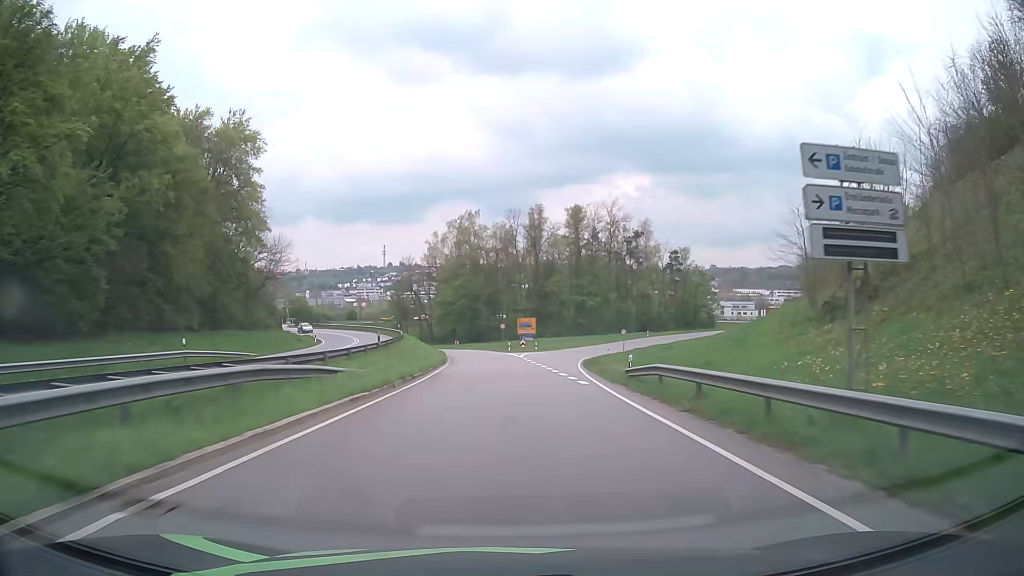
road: primary_link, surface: asphalt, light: Day
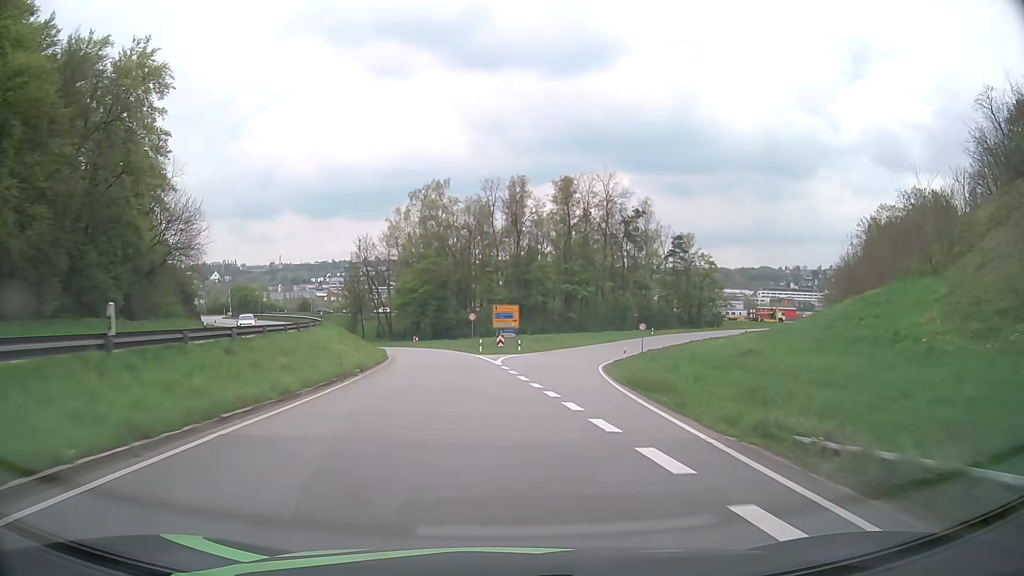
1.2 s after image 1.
(+0.3, +21.6) m; +2°
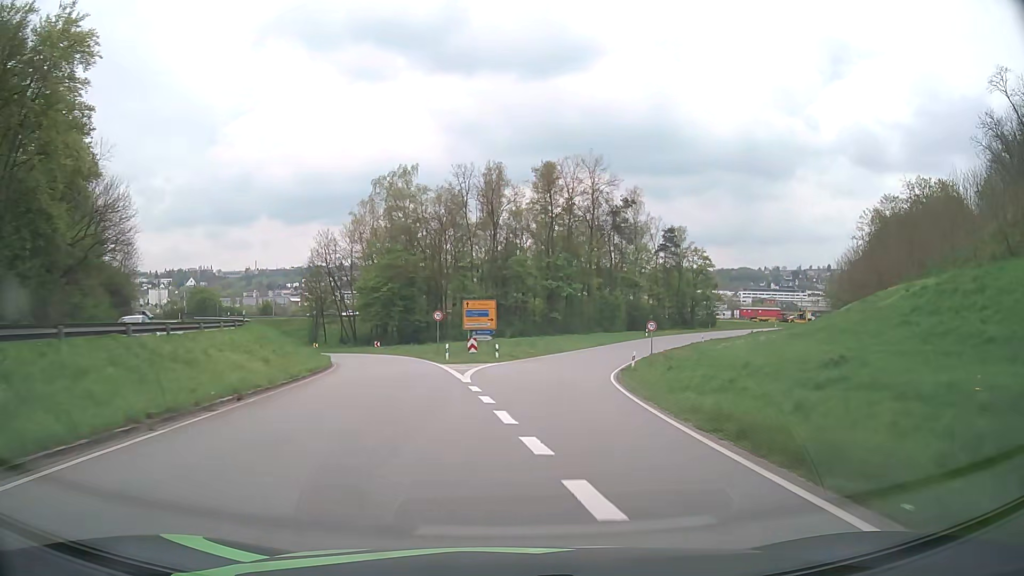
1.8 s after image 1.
(+0.2, +10.8) m; +2°
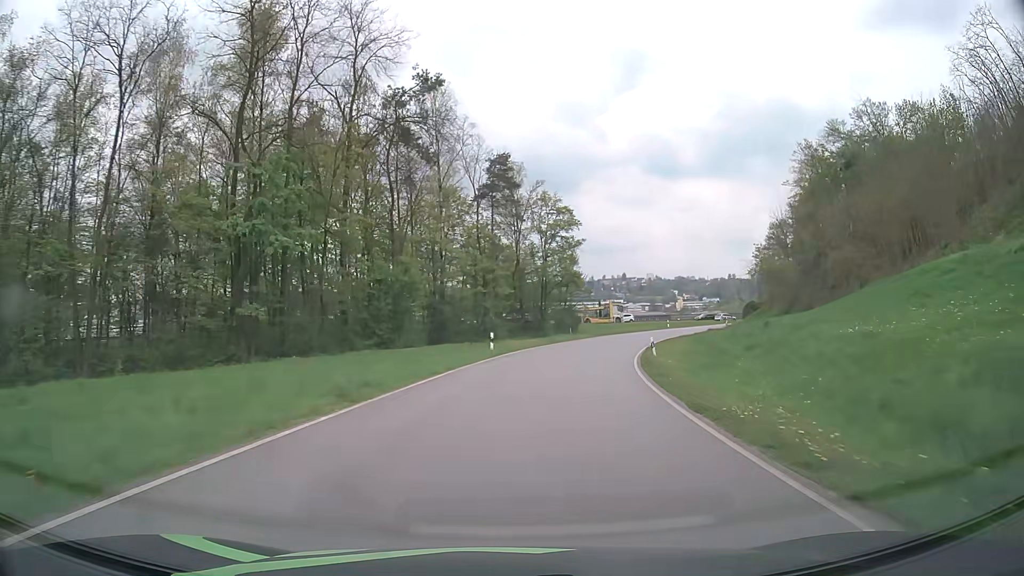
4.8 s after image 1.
(+7.6, +52.8) m; +18°
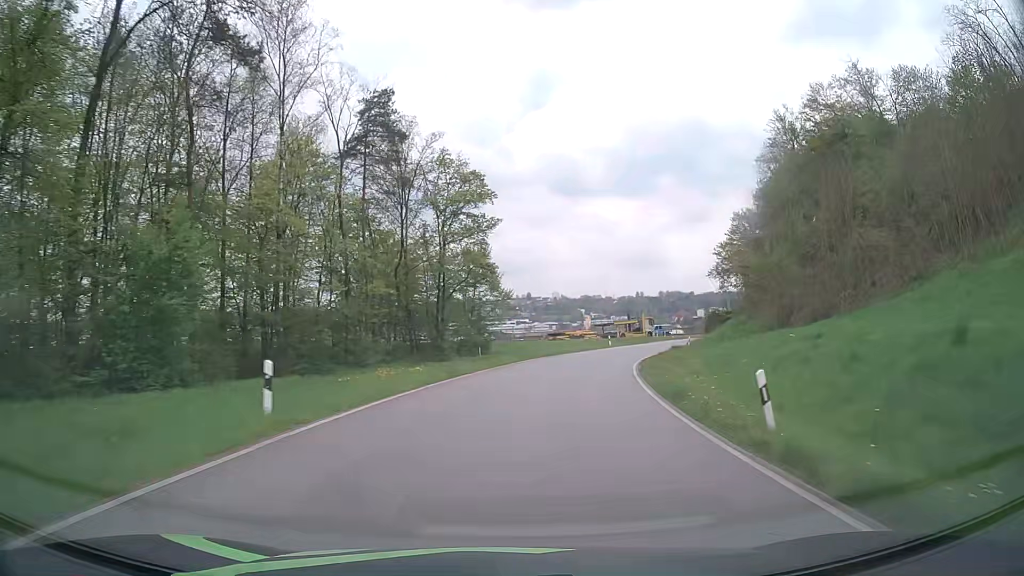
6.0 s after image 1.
(+1.5, +21.2) m; +8°
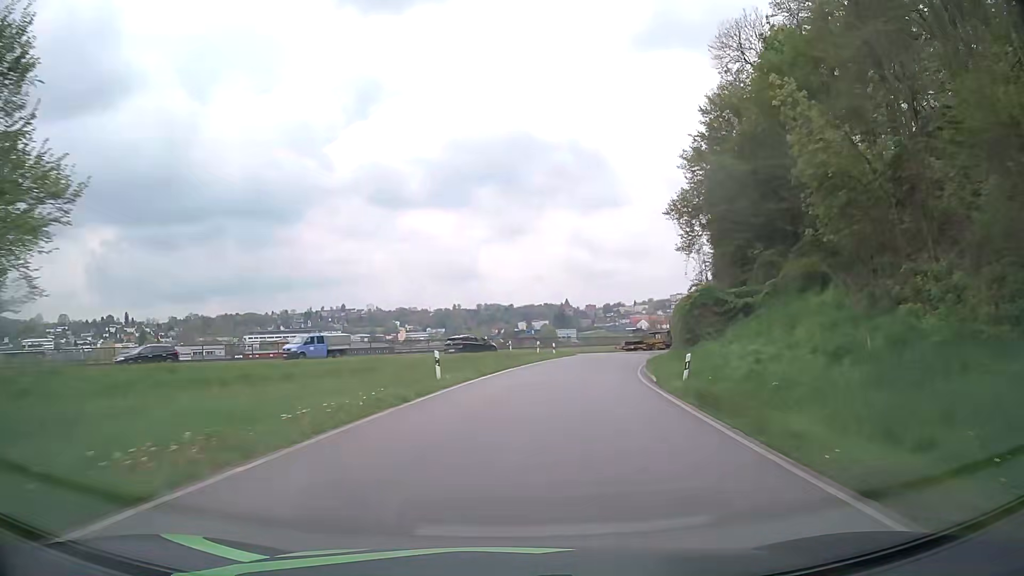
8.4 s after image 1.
(+5.8, +41.9) m; +15°
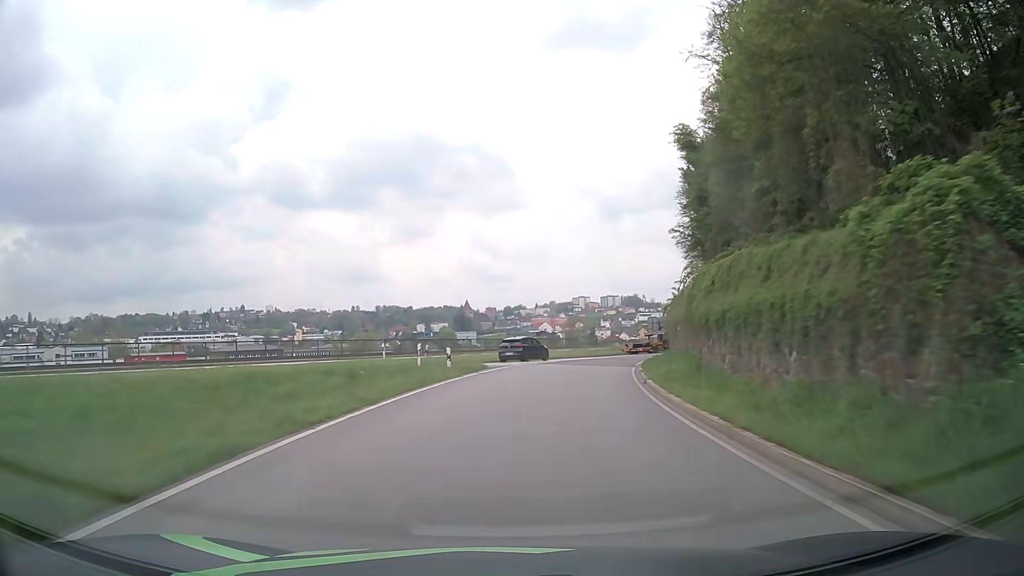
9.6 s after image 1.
(+1.6, +21.2) m; +8°
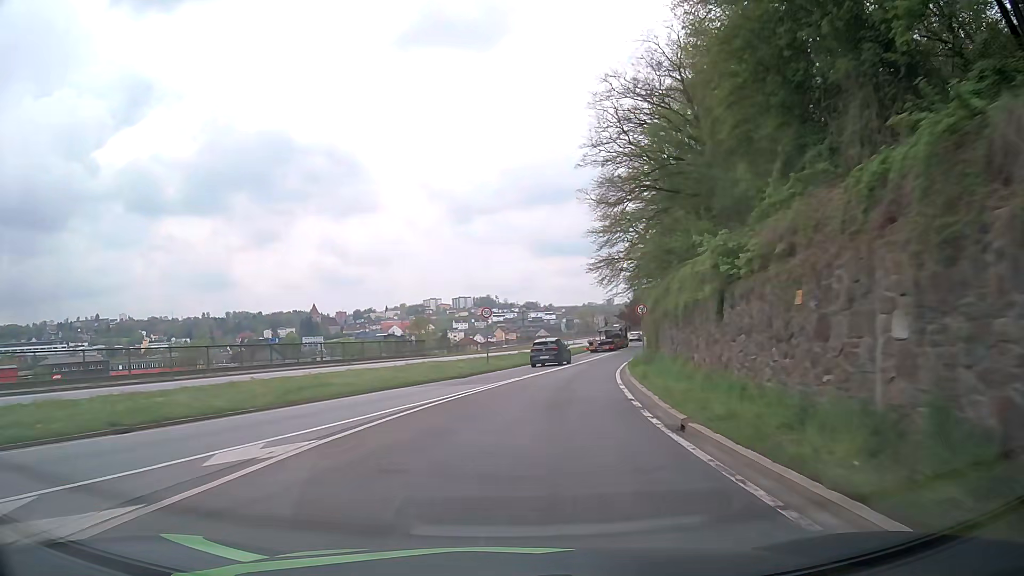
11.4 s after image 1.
(+3.7, +31.7) m; +12°
(0, +10) (+1, +20) (+3, +30) (+5, +40) (+8, +49) (+11, +59) (+13, +68) (+16, +78) (+19, +88) (+22, +97) m
